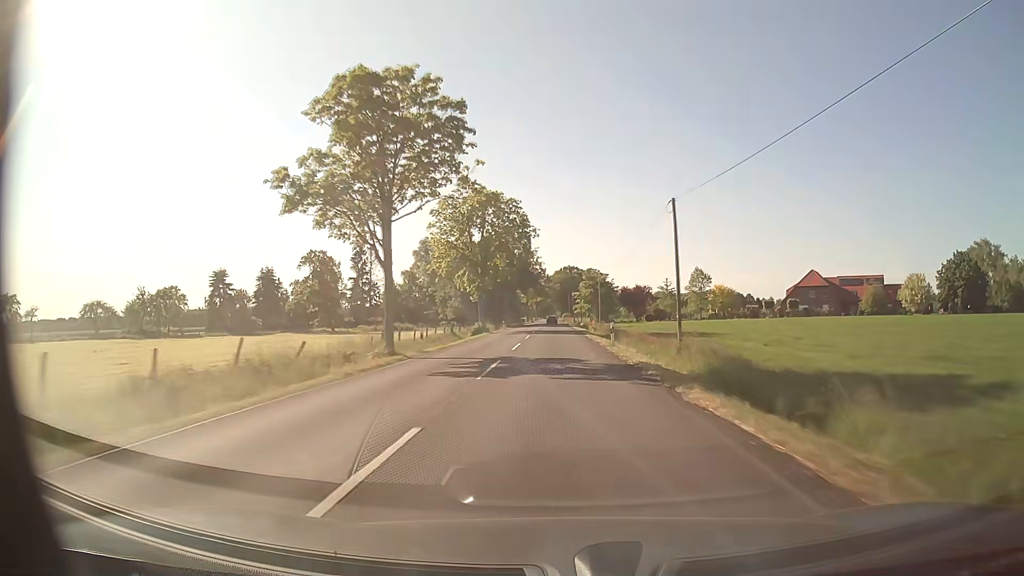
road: secondary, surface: asphalt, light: Day
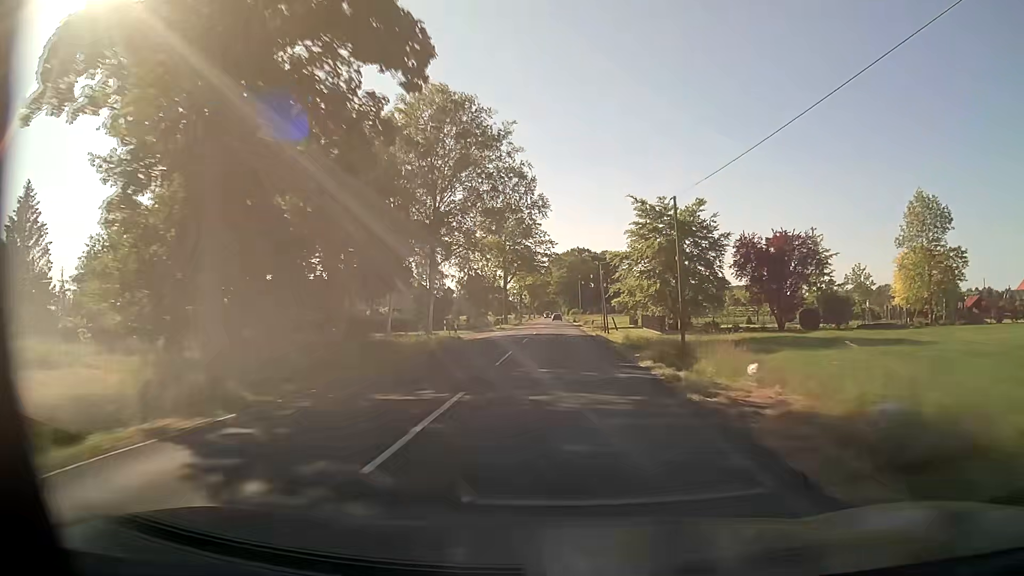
(-0.6, +80.7) m; -1°
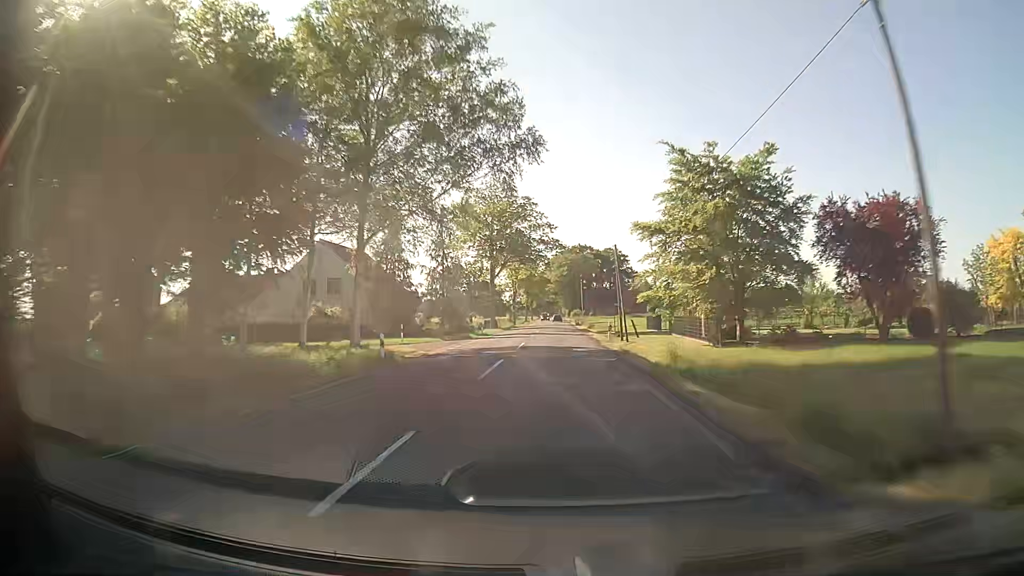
(0.0, +16.2) m; 0°
(0, +10) (0, +20) (0, +30) (0, +40) (0, +50) (0, +60) (0, +70) (0, +80) (0, +90) (0, +100) m
